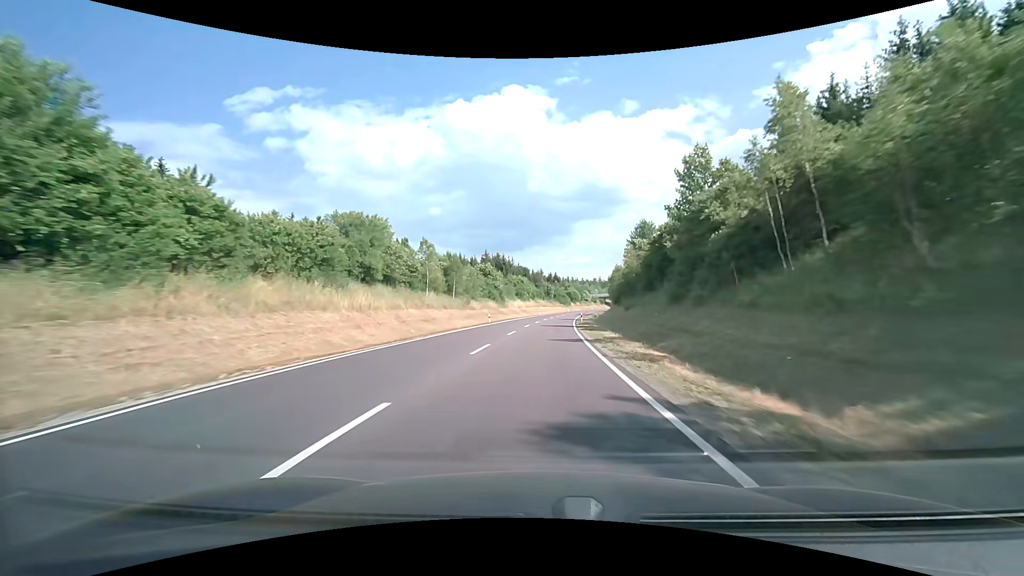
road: primary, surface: asphalt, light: Day
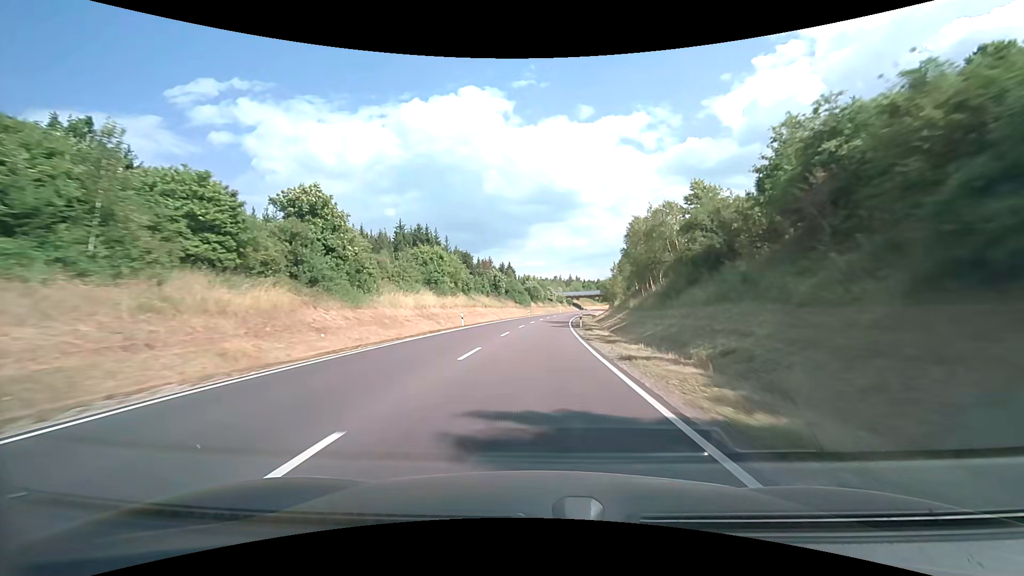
(+2.7, +61.6) m; +5°
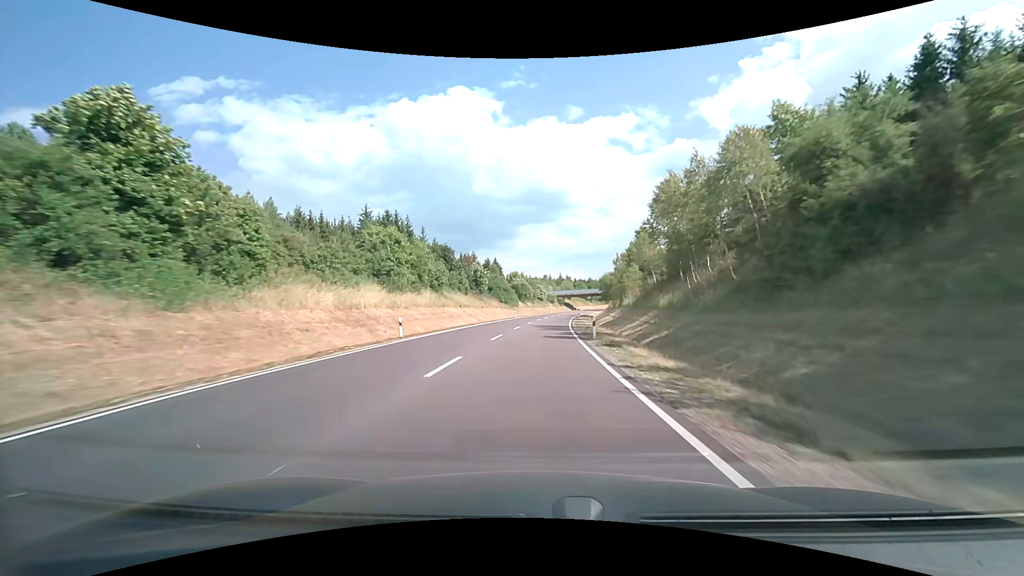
(+0.2, +15.5) m; +1°
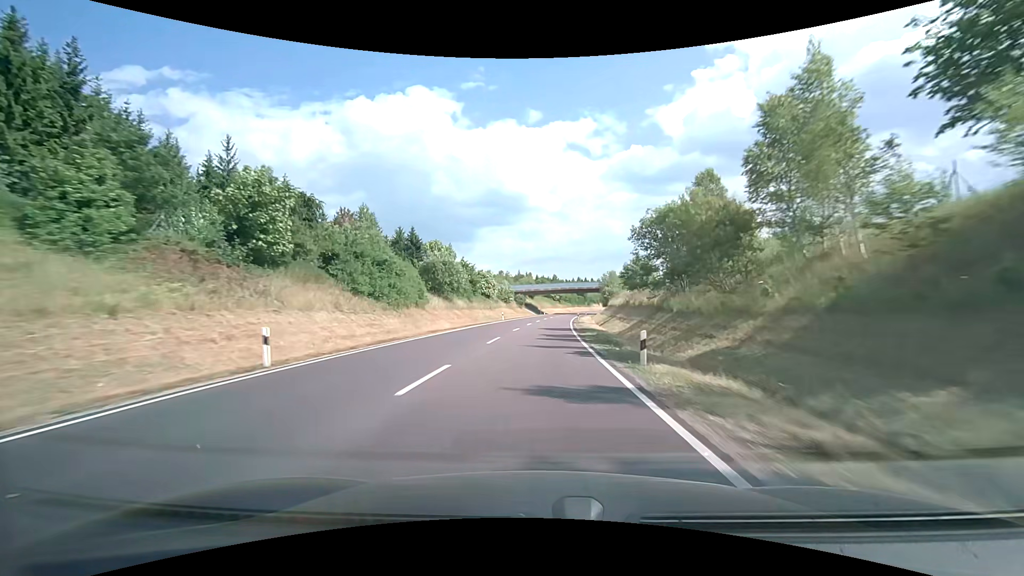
(+2.6, +62.0) m; +5°
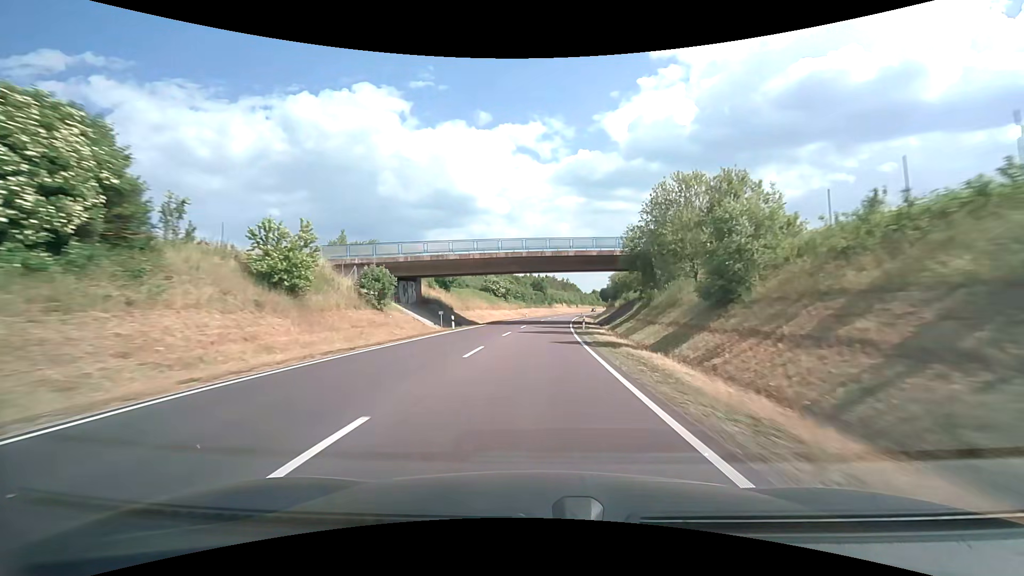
(+3.7, +77.7) m; +6°
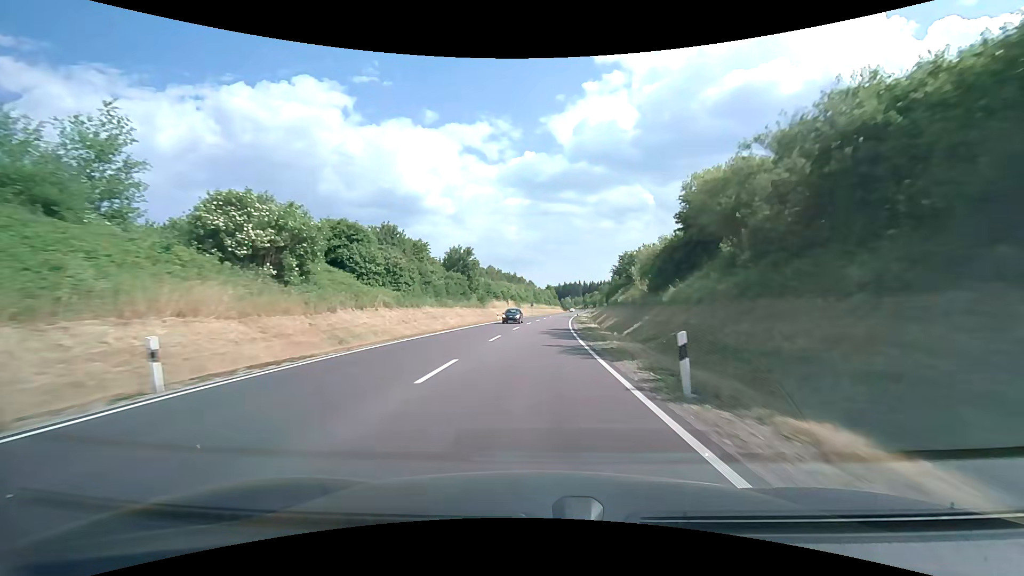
(+4.0, +77.0) m; +6°
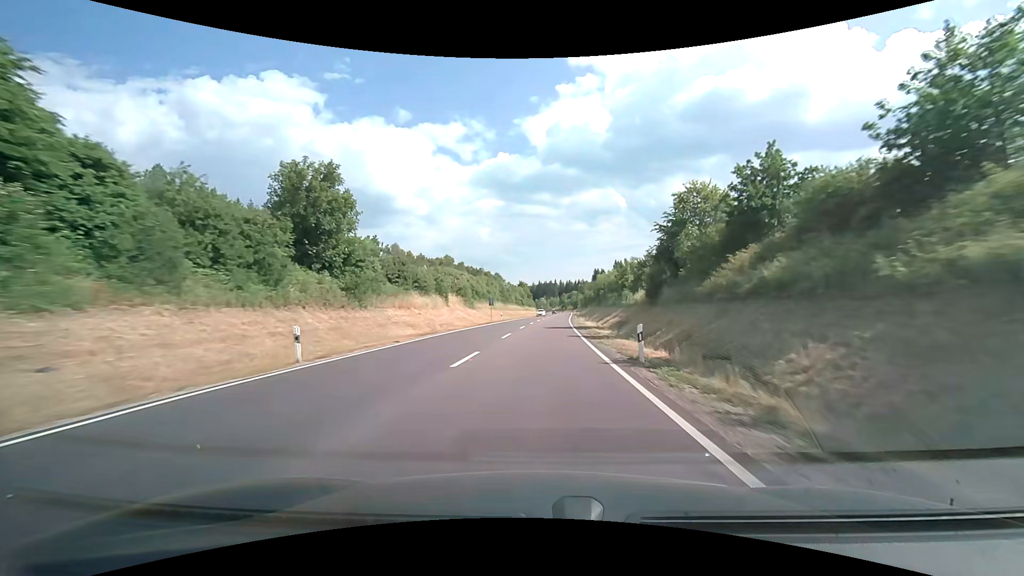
(+1.2, +45.3) m; +3°
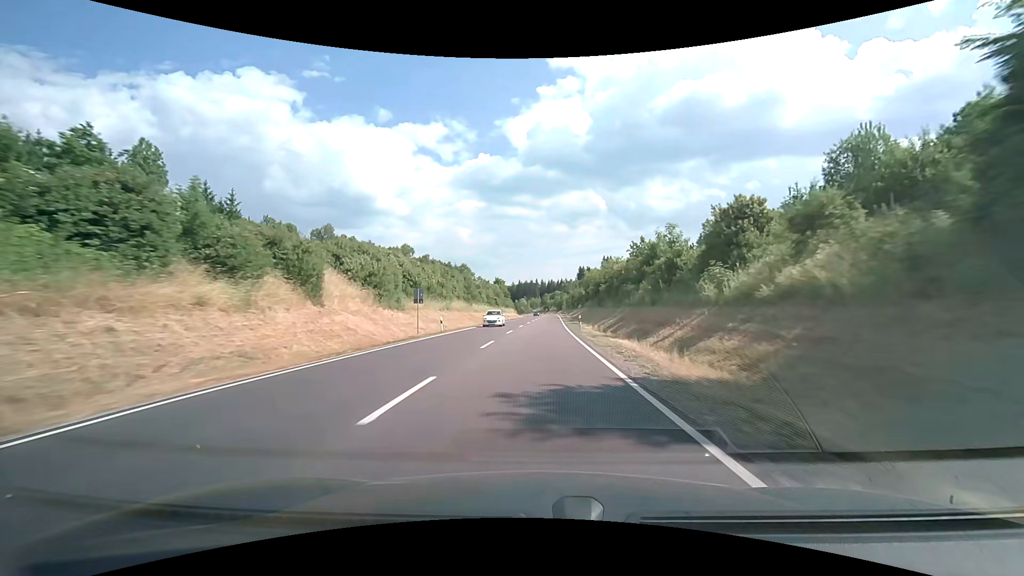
(+0.7, +30.0) m; +2°
(0, +10) (0, +20) (0, +30) (+1, +40) (+1, +50) (+1, +60) (+2, +70) (+2, +80) (+3, +90) (+3, +100) m
